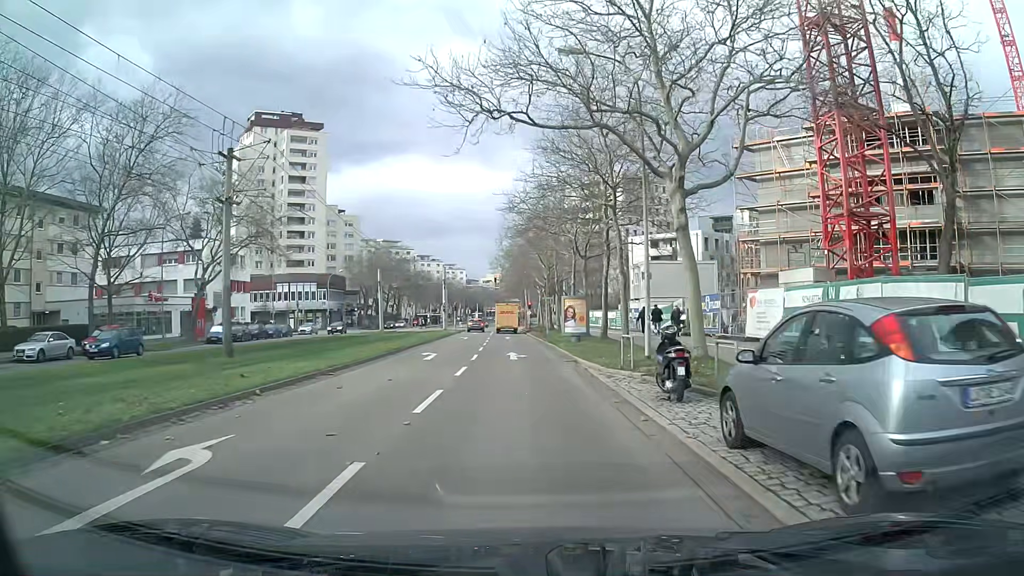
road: tertiary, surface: asphalt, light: Day
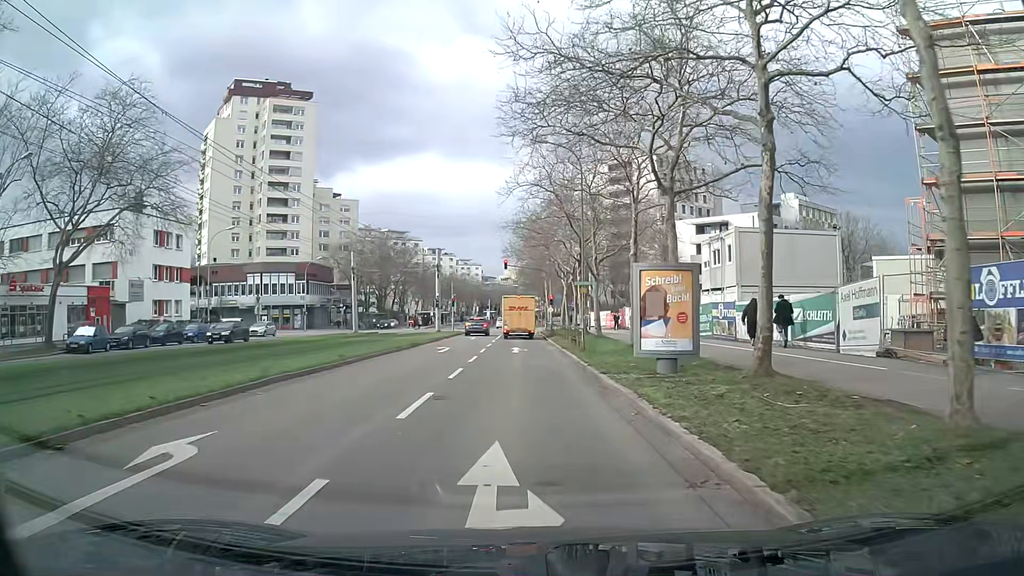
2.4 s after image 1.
(0.0, +20.2) m; 0°
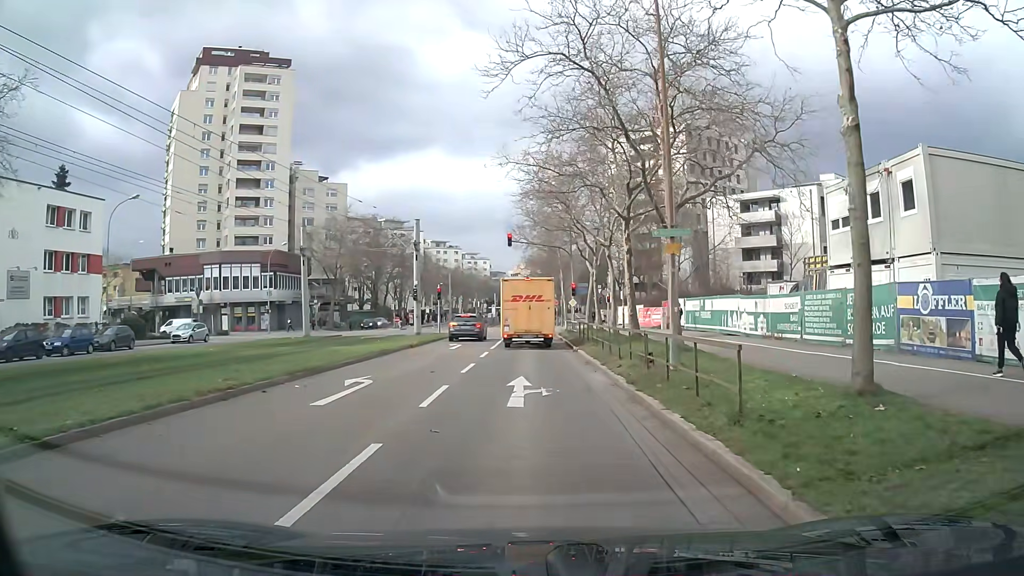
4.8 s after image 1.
(-0.6, +16.7) m; -3°
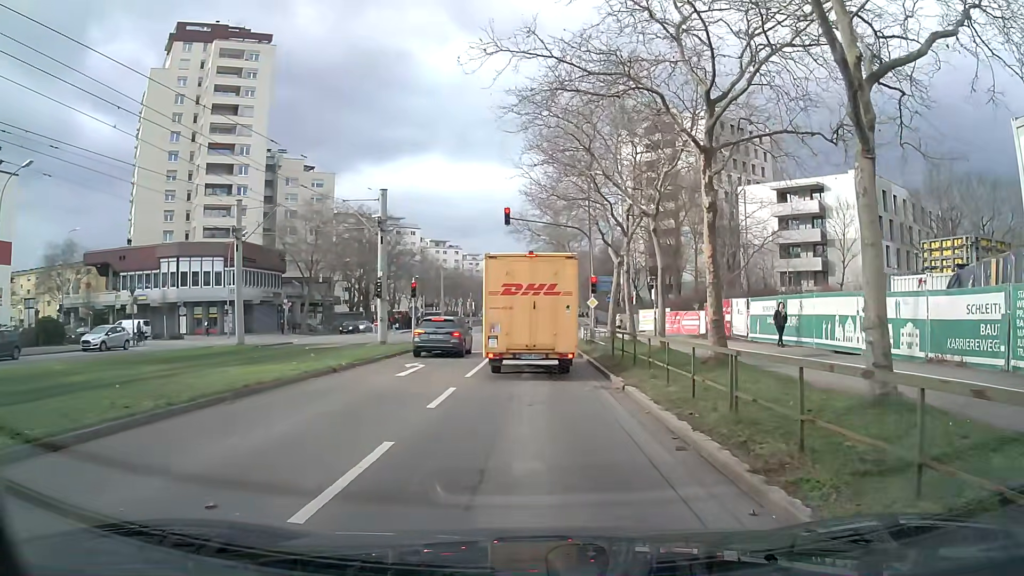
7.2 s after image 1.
(0.0, +11.3) m; 0°
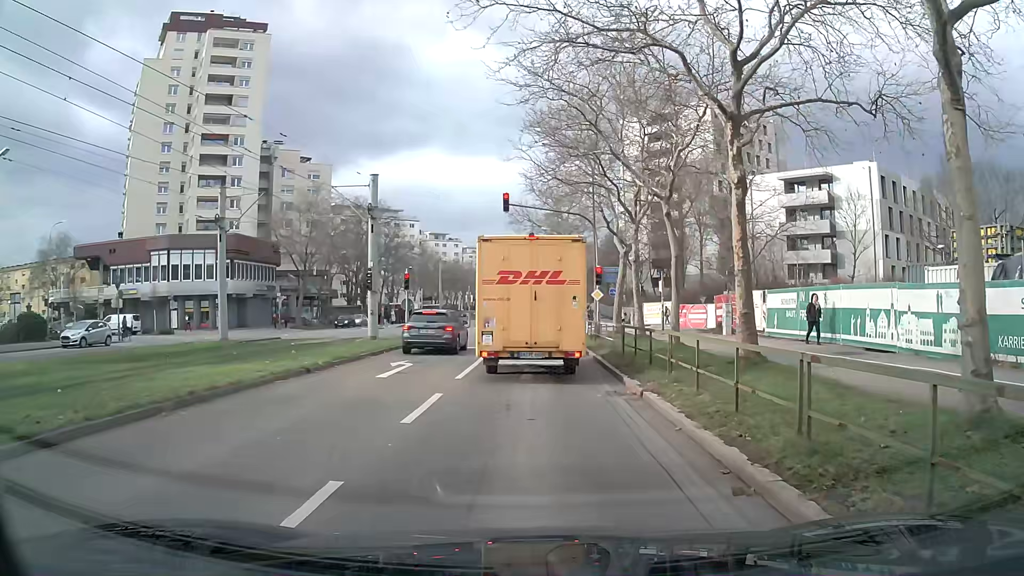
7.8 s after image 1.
(0.0, +2.0) m; 0°
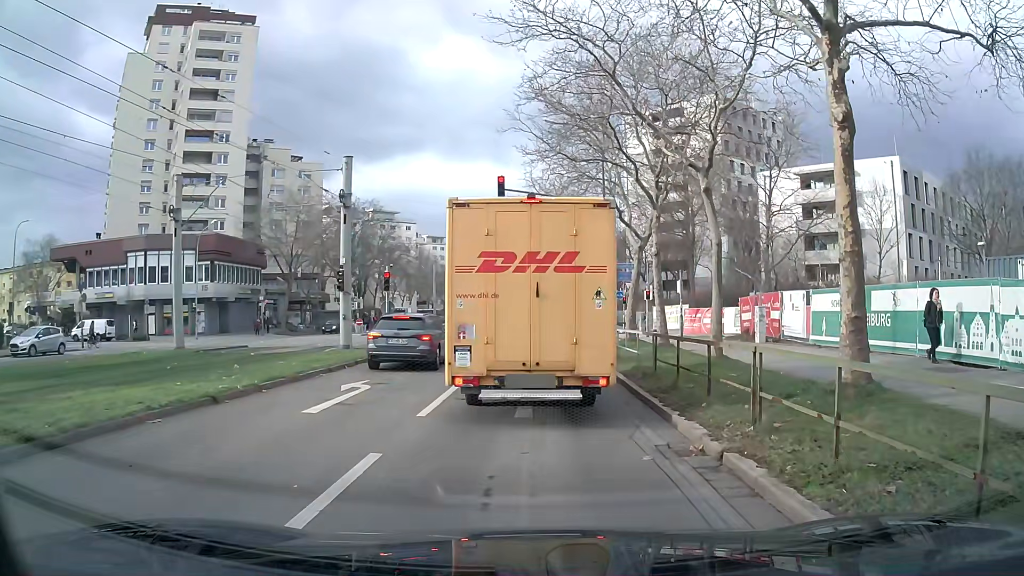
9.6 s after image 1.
(-0.1, +4.5) m; -1°
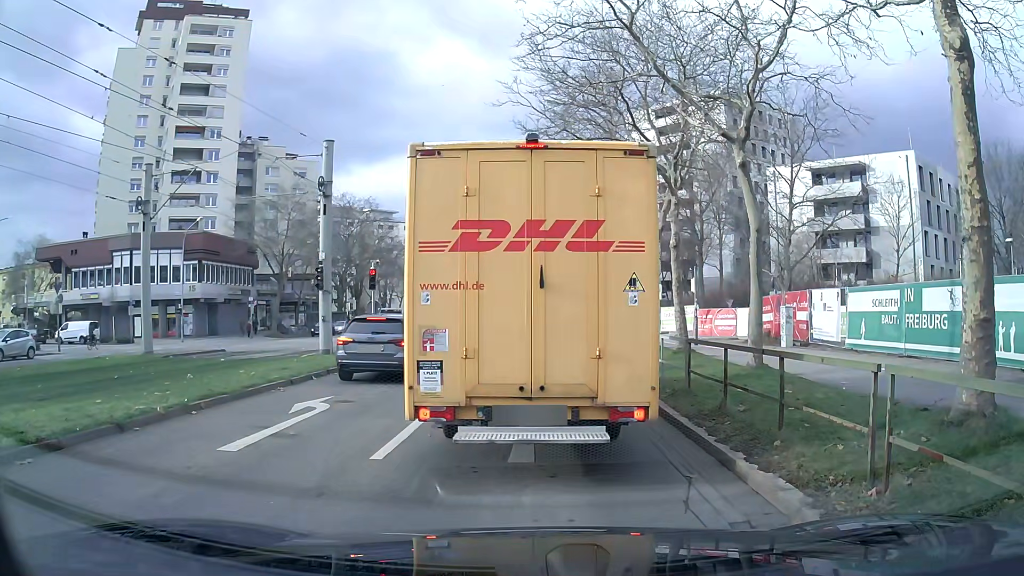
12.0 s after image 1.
(+0.1, +2.6) m; +2°
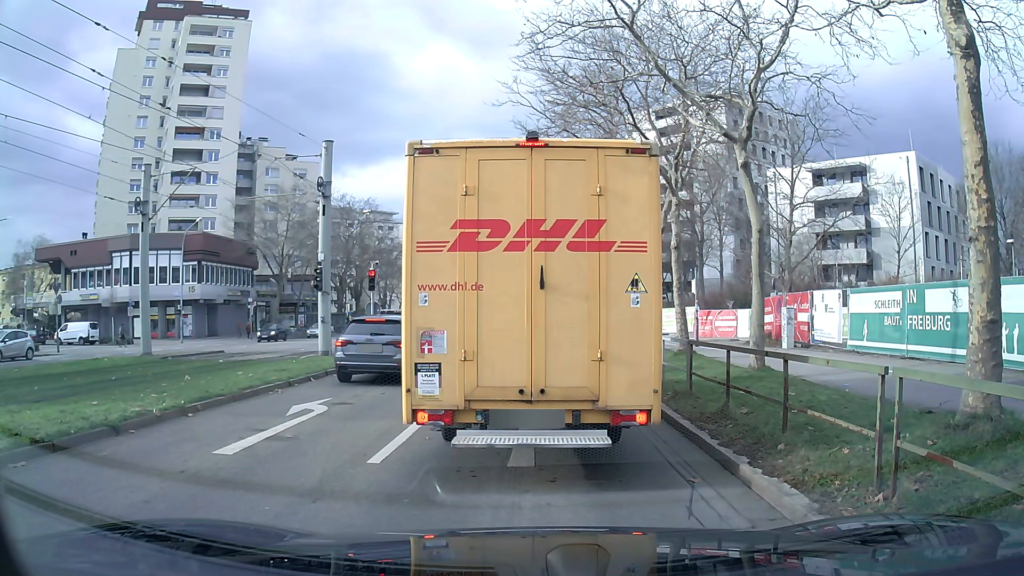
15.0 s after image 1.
(0.0, +0.2) m; 0°
(0, +10) (0, +20) (-1, +30) (-1, +40) (-1, +50) (-1, +60) (-1, +70) (-1, +80) (-1, +90) (0, +100) m
